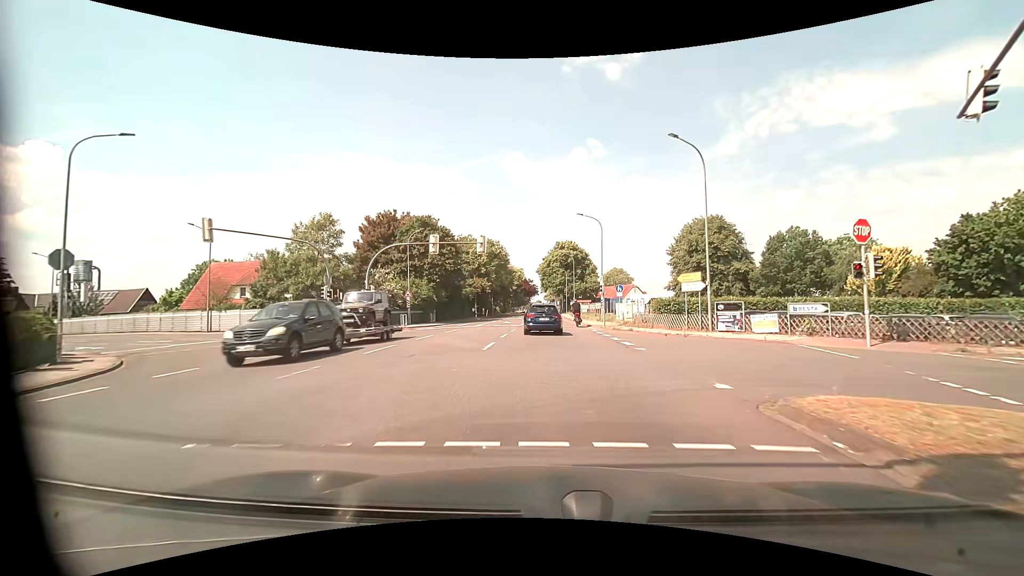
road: tertiary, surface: asphalt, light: Day
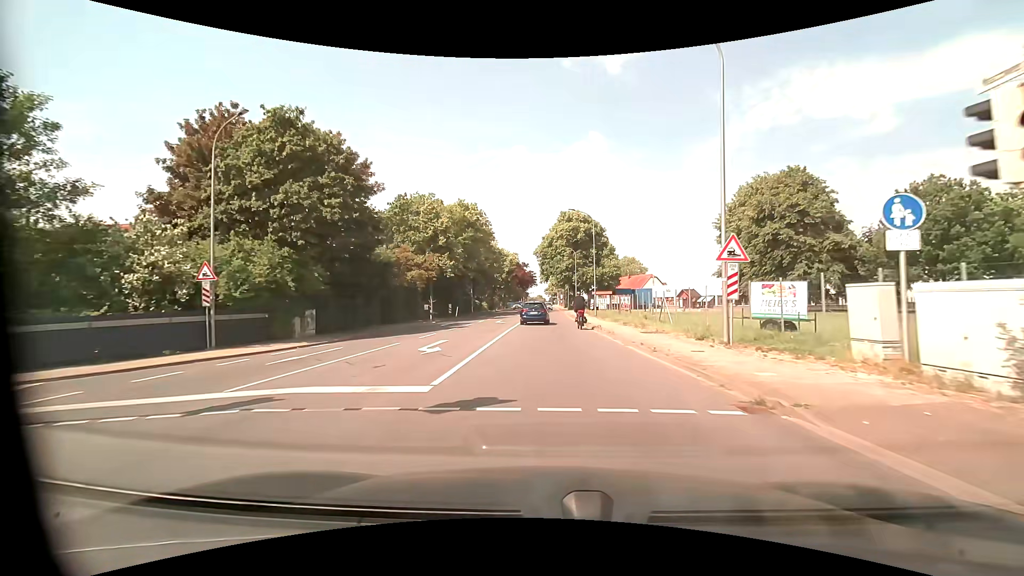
(-0.2, +30.2) m; 0°
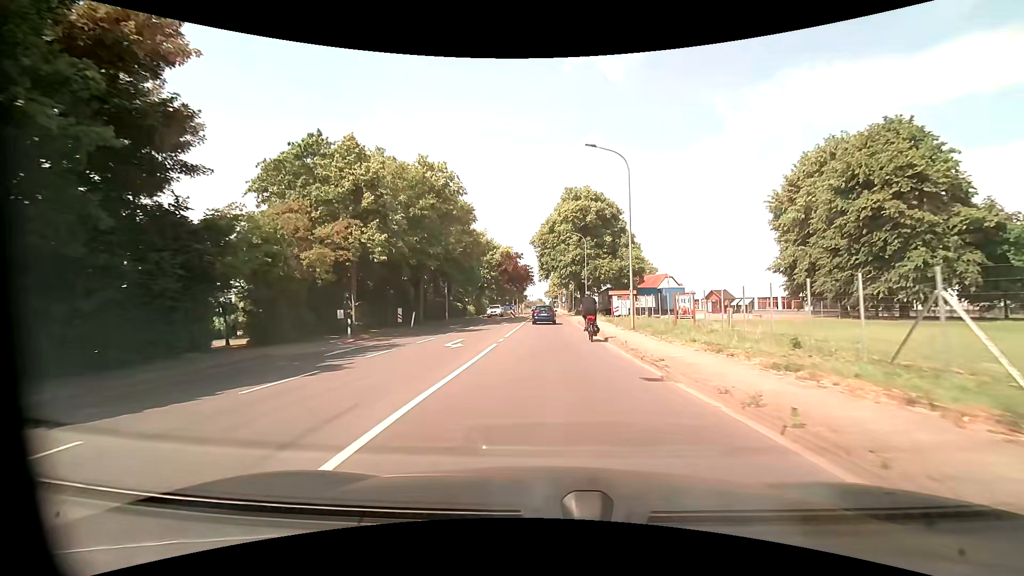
(0.0, +18.7) m; 0°
(0, +10) (0, +20) (0, +30) (0, +40) (0, +50) (0, +60) (0, +70) (0, +80) (0, +90) (-1, +100) m
